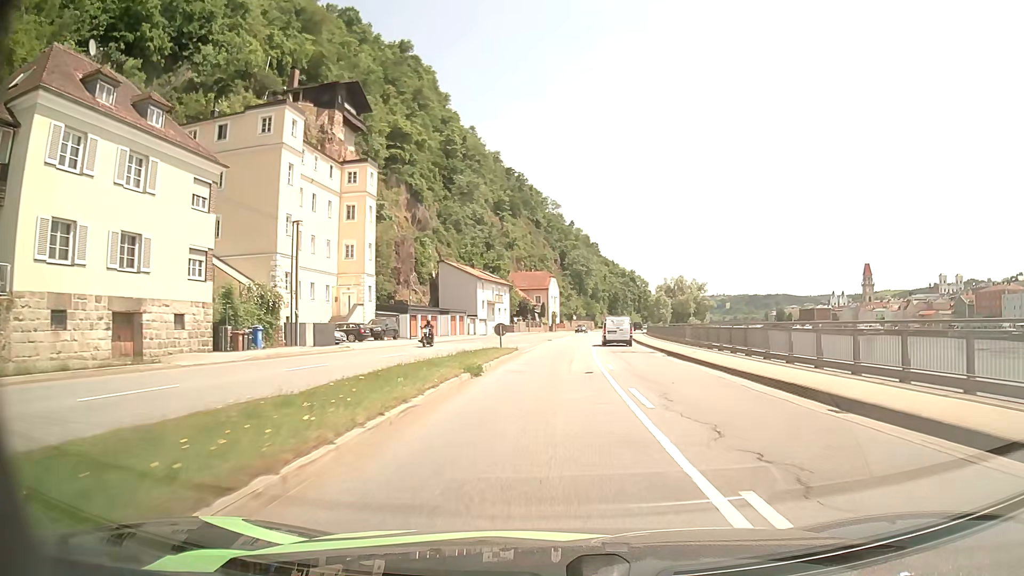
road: primary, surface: asphalt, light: Day
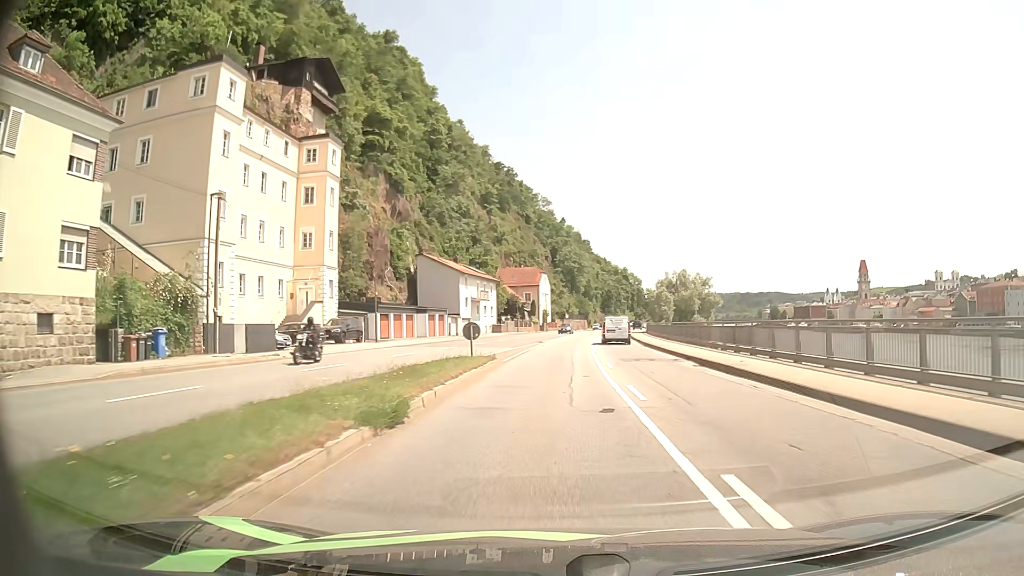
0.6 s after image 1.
(+0.1, +8.3) m; +1°
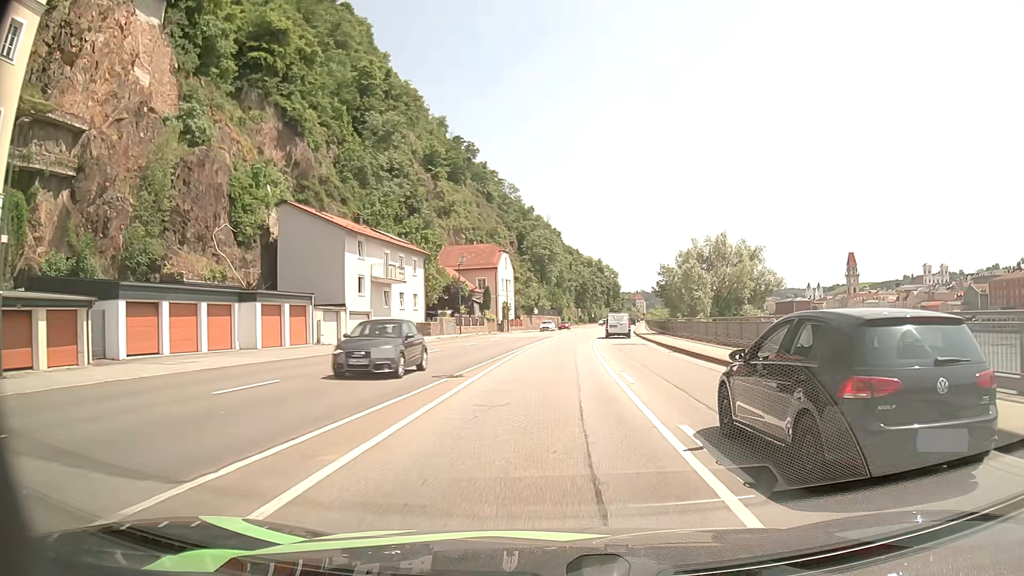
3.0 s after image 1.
(+0.9, +33.5) m; +3°
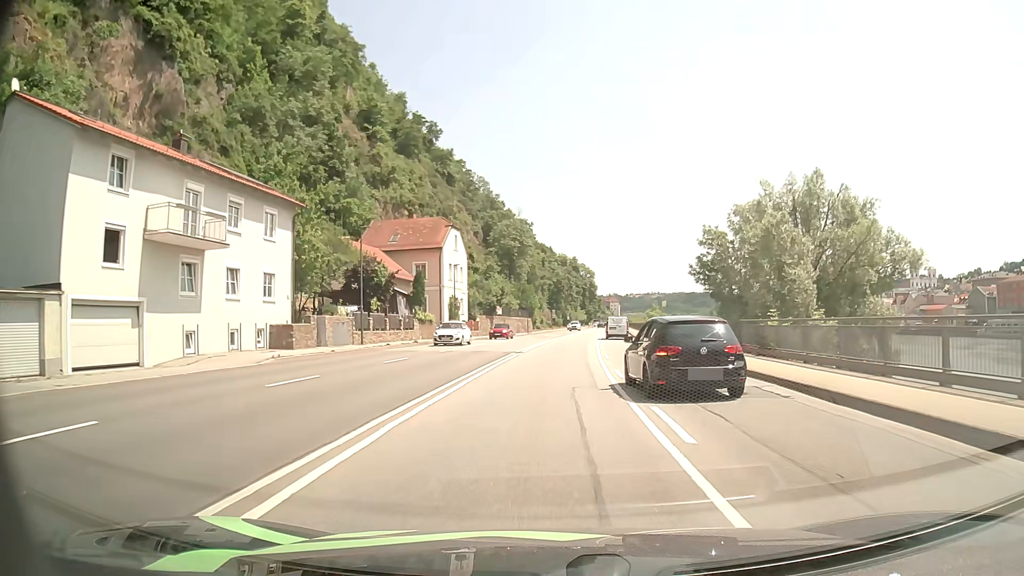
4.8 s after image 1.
(+0.5, +25.2) m; +2°
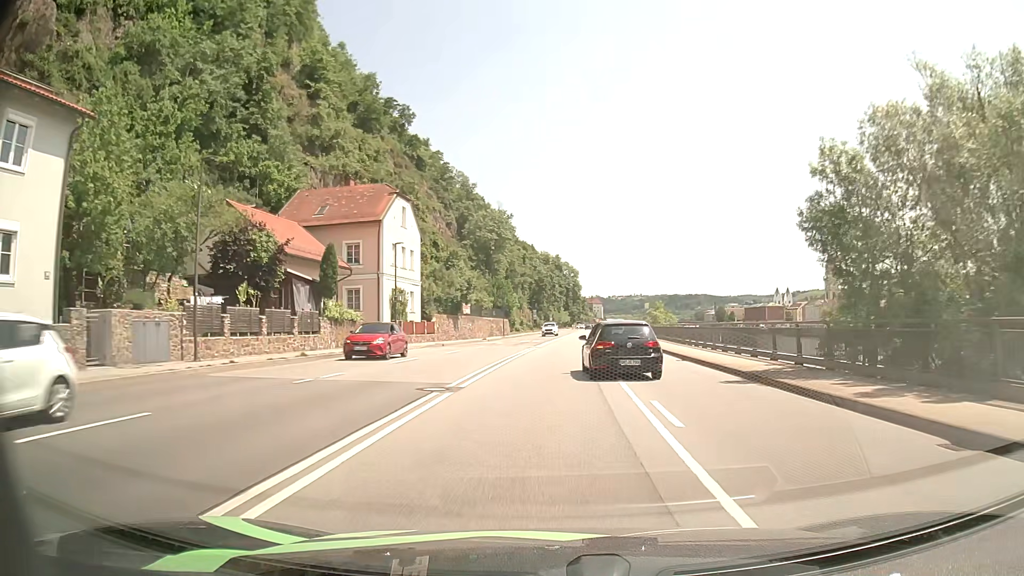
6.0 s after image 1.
(+0.2, +16.8) m; +2°
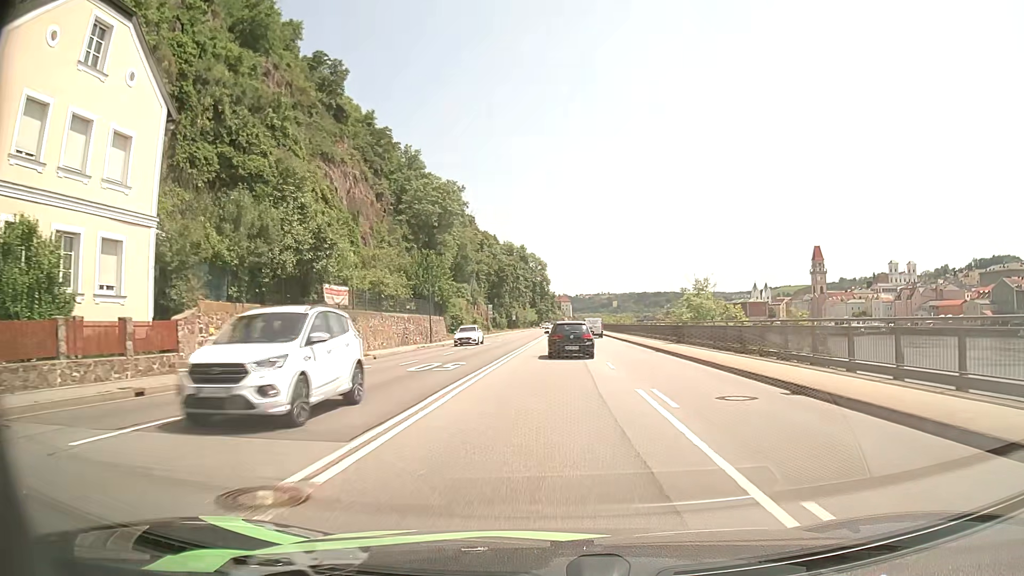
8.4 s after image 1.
(+0.8, +34.1) m; +3°
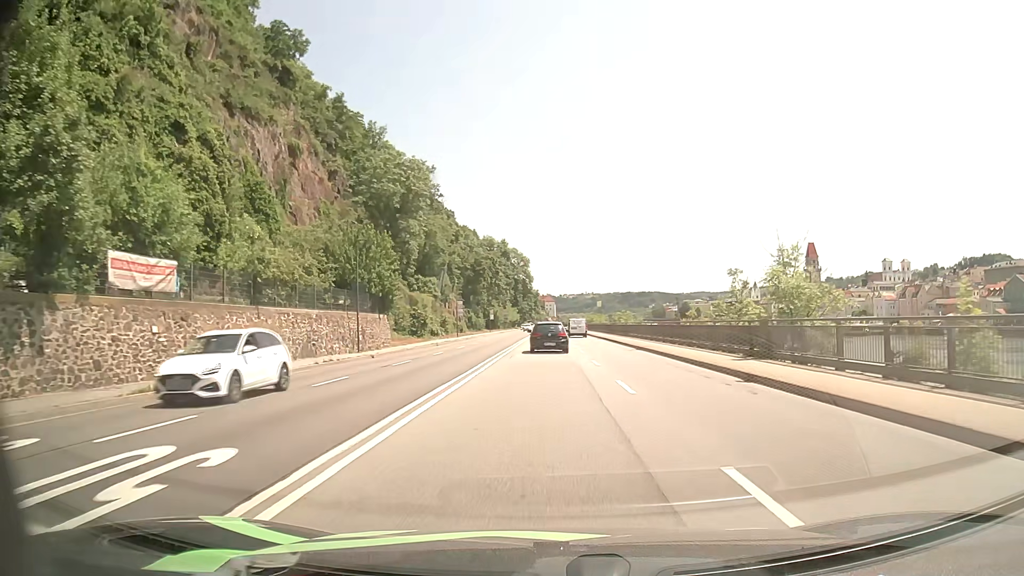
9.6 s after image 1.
(+0.1, +17.3) m; +2°
